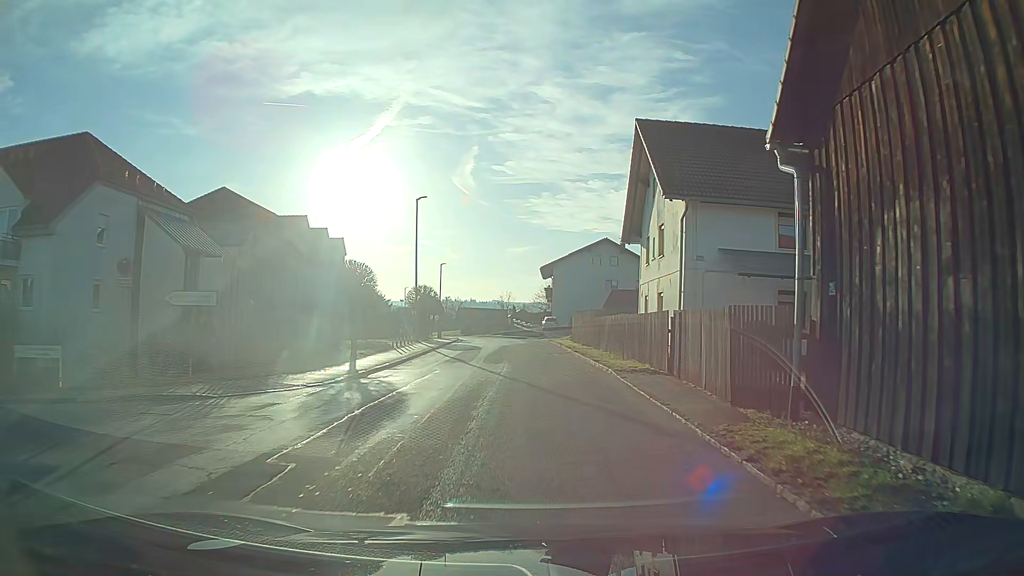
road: tertiary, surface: asphalt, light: Day
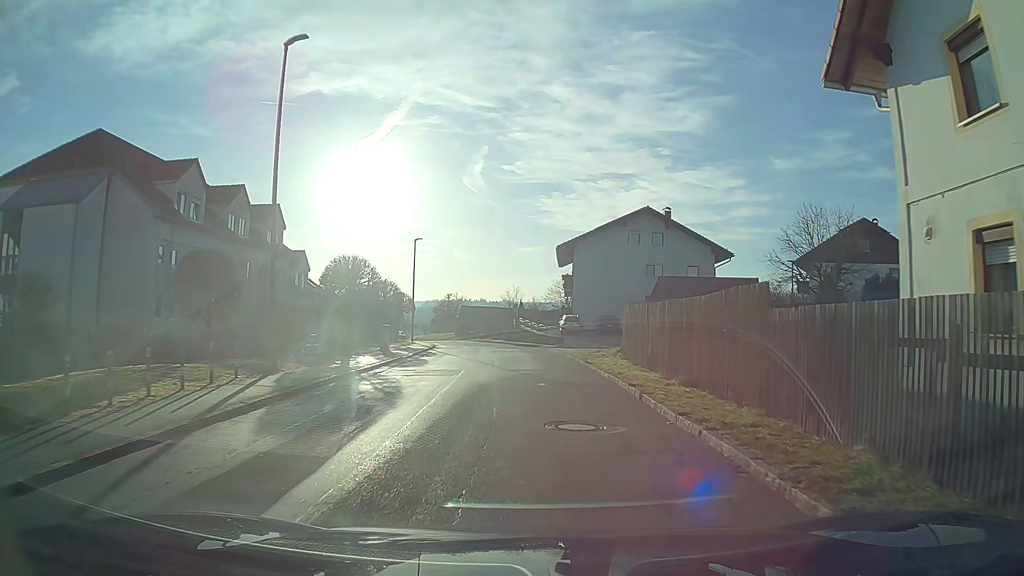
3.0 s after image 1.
(-0.2, +22.8) m; -1°
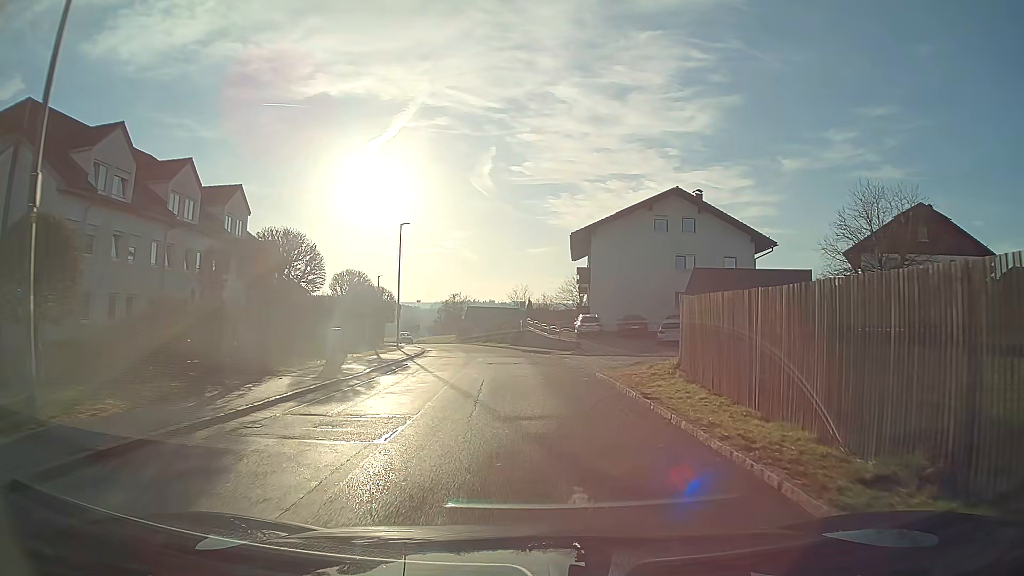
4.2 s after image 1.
(0.0, +9.1) m; 0°
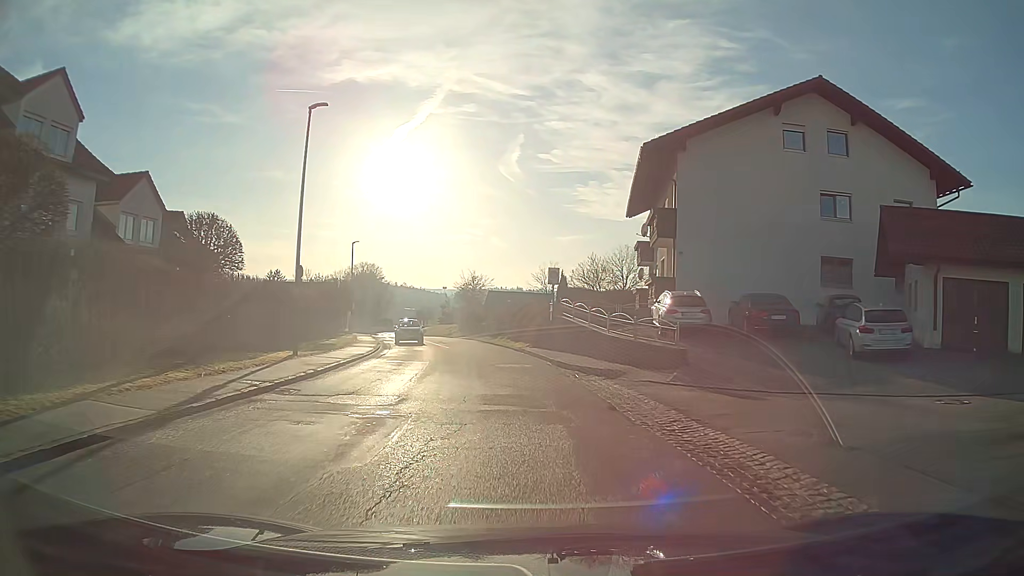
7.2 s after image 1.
(-0.4, +22.8) m; -3°
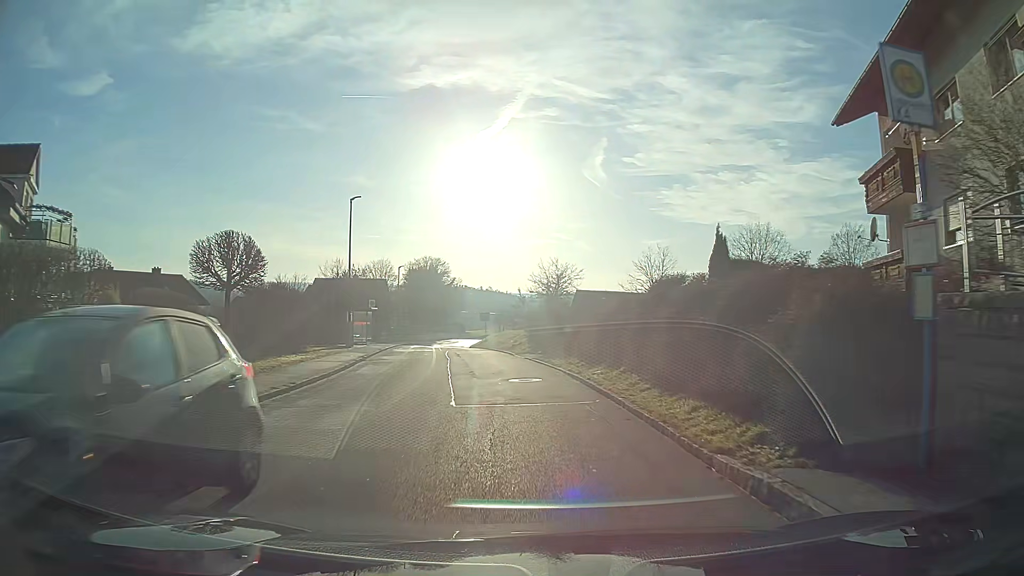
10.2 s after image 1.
(-1.4, +23.4) m; -8°
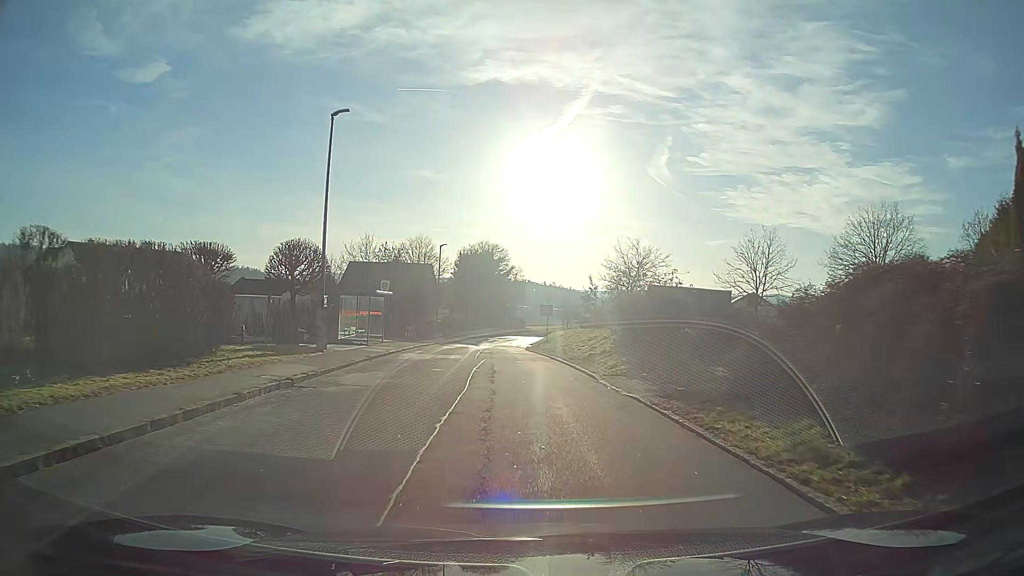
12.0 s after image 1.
(-0.7, +14.2) m; -5°
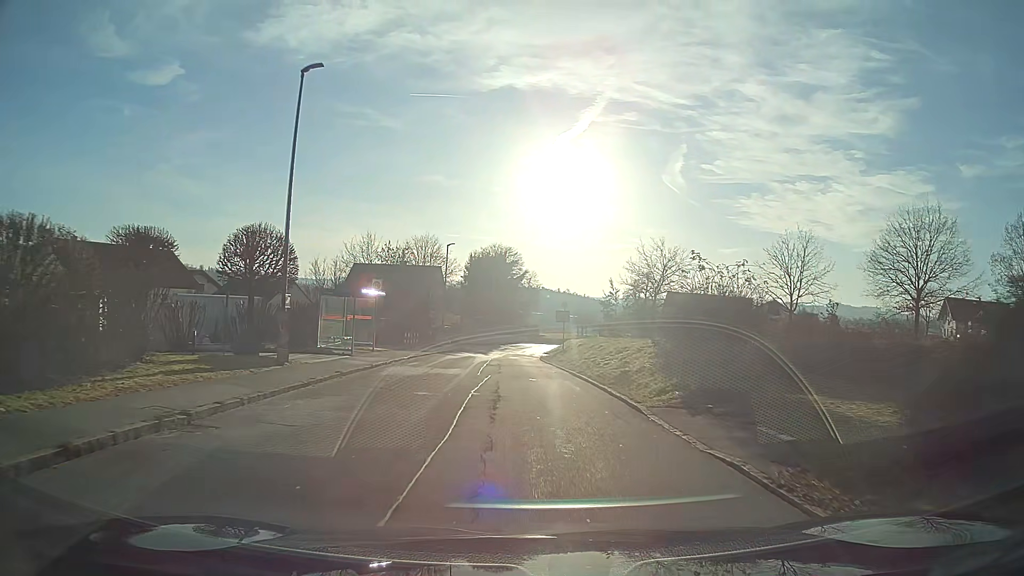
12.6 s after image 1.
(0.0, +4.8) m; -1°
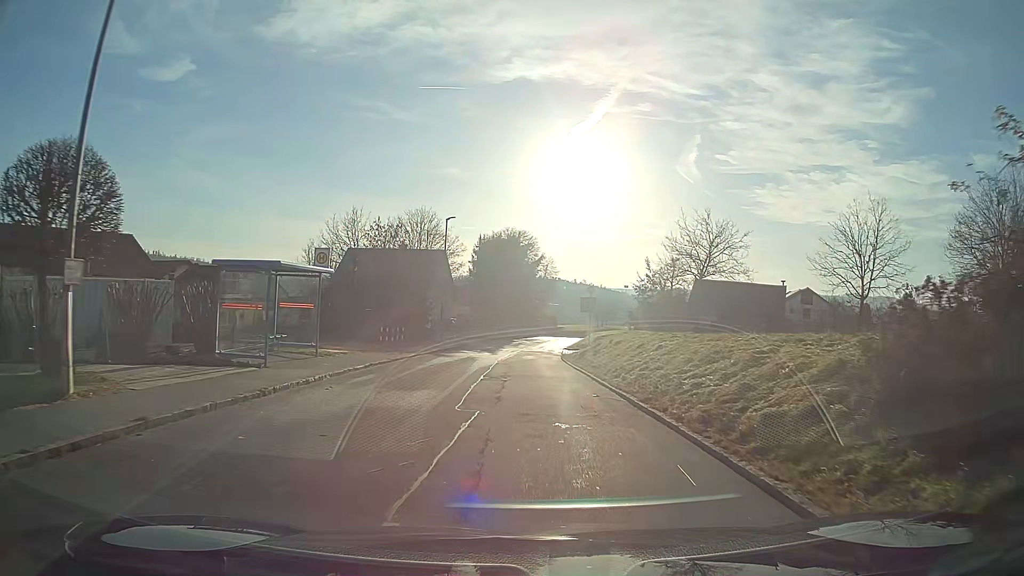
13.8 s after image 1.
(-0.1, +9.6) m; -1°
